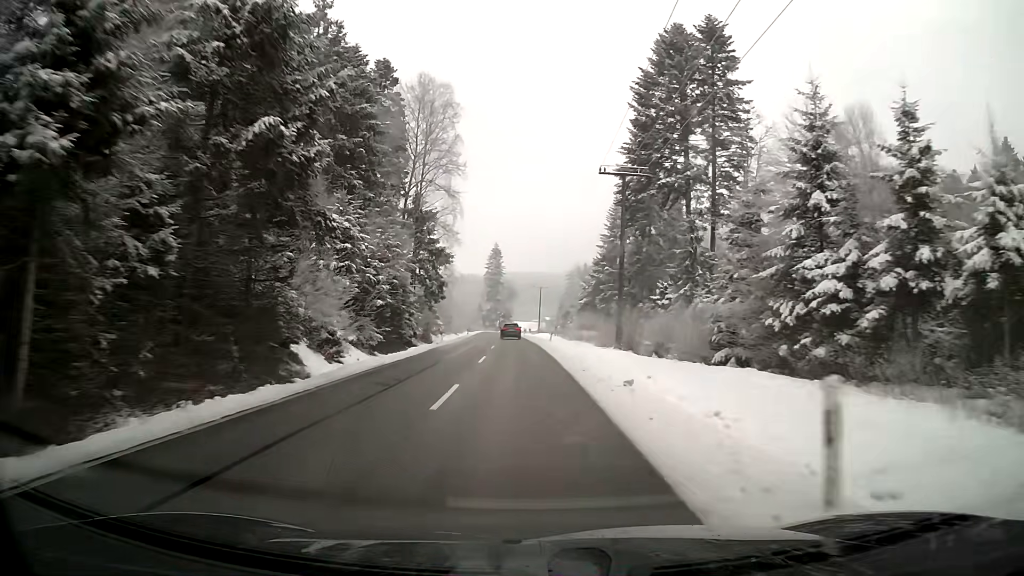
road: secondary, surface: asphalt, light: Day
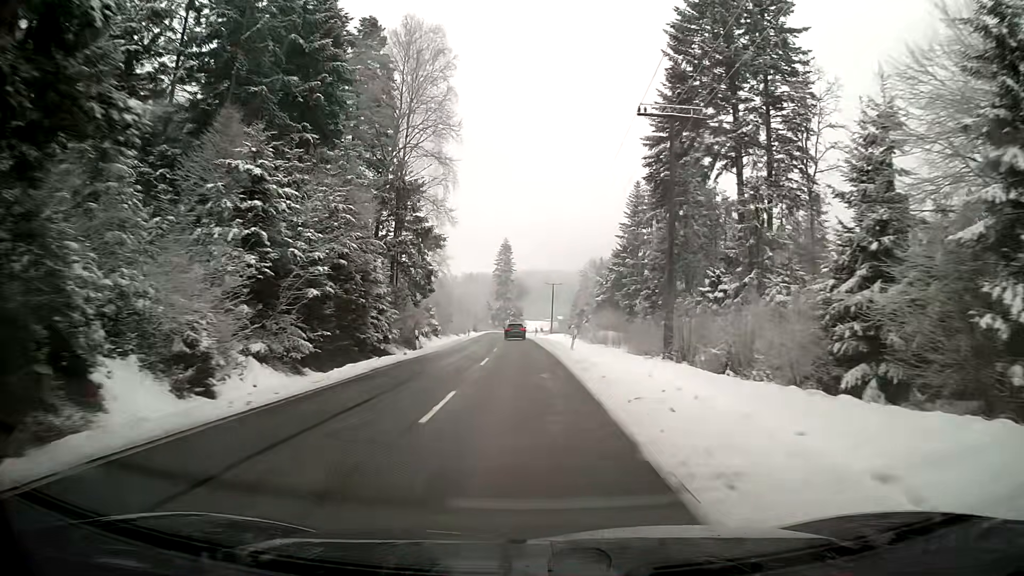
(-0.1, +13.2) m; -1°
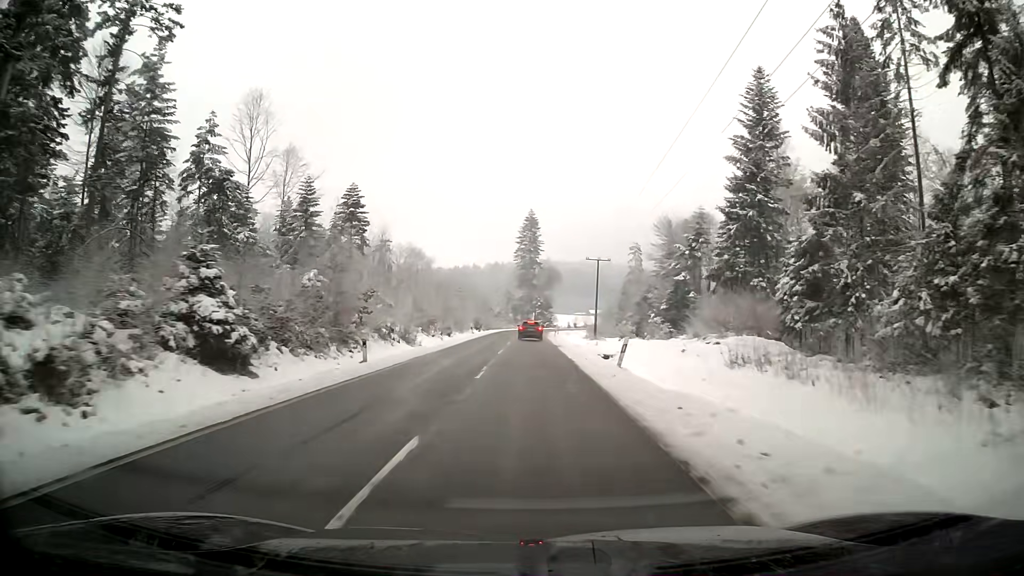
(-0.9, +53.2) m; -1°
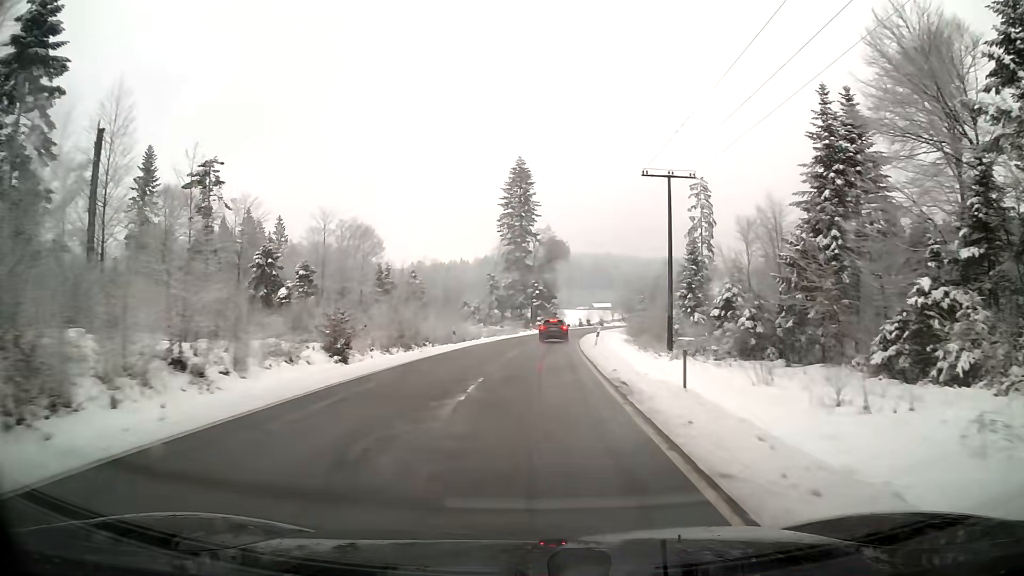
(-0.4, +64.2) m; 0°
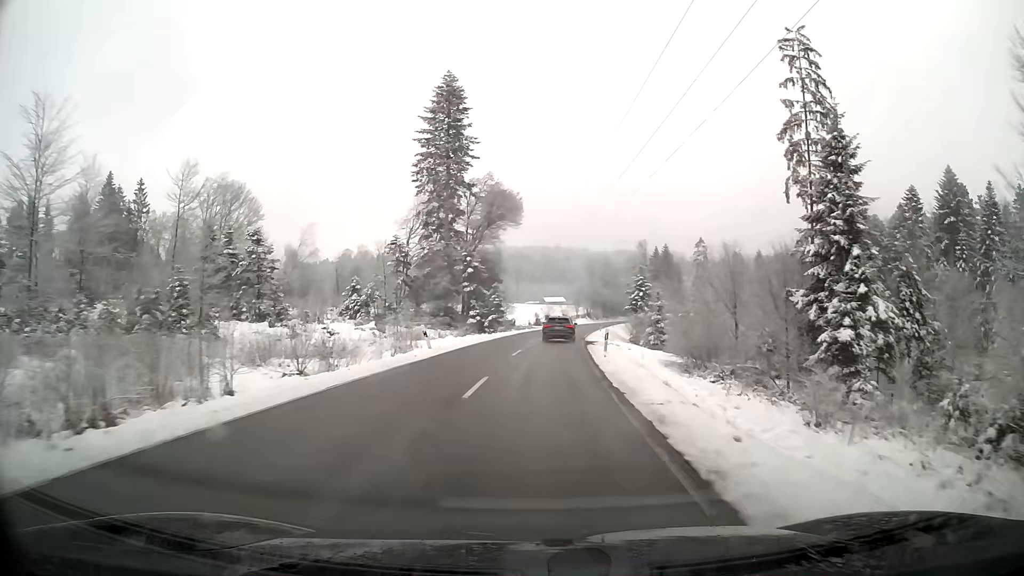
(+1.8, +48.5) m; +5°
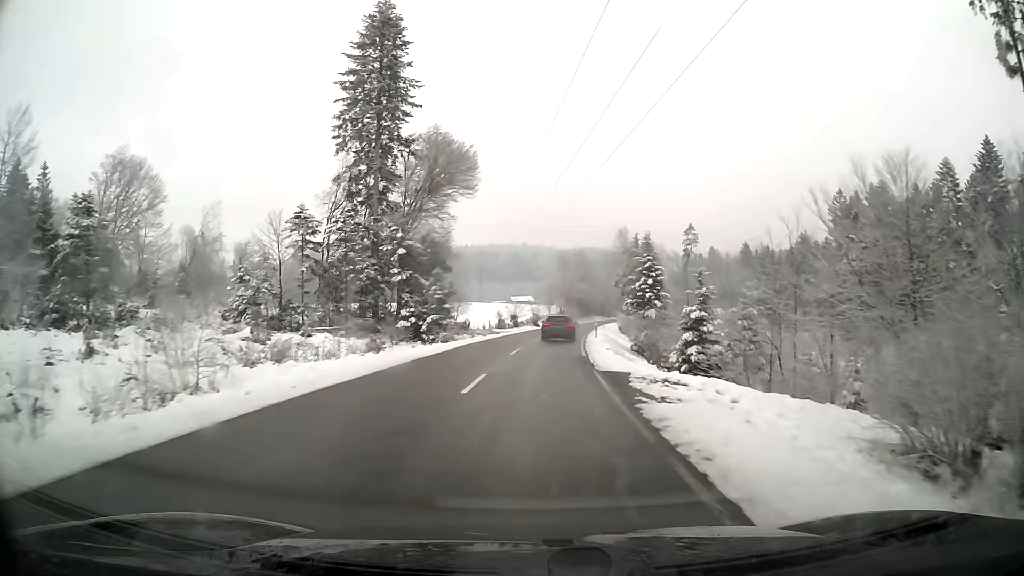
(+0.5, +24.0) m; +3°
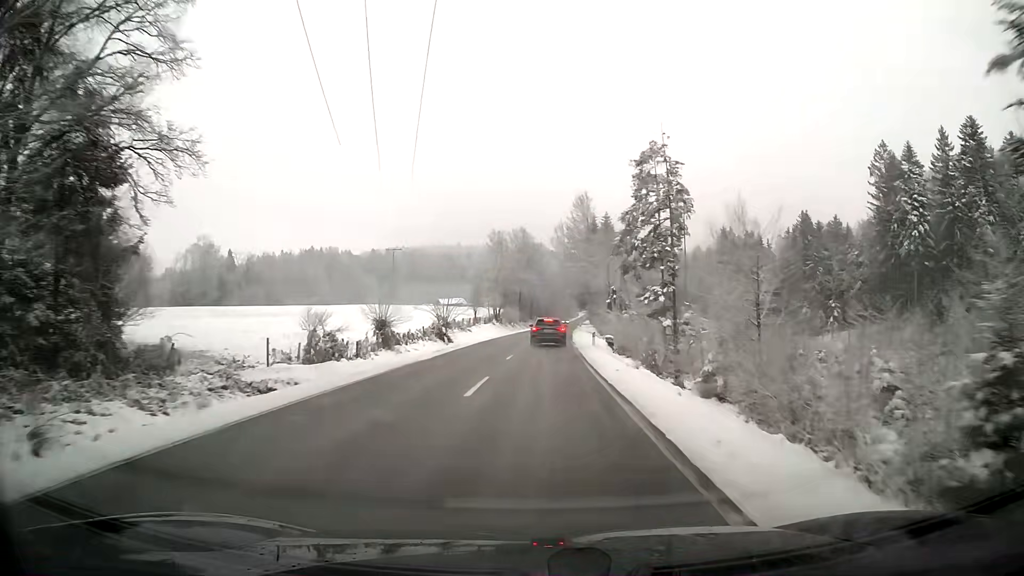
(+2.4, +48.9) m; +5°
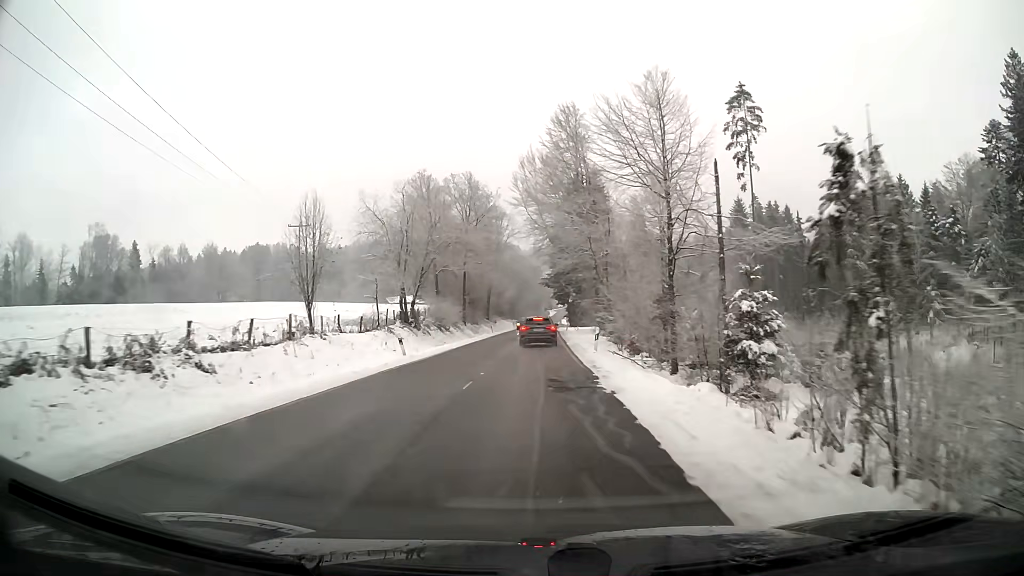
(+1.4, +48.2) m; +3°
